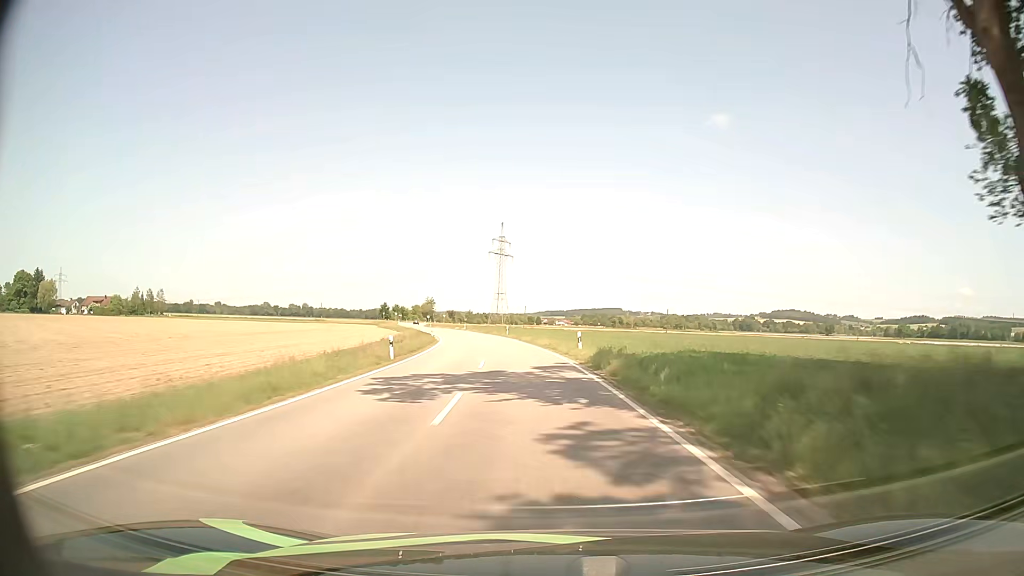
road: tertiary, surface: asphalt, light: Day
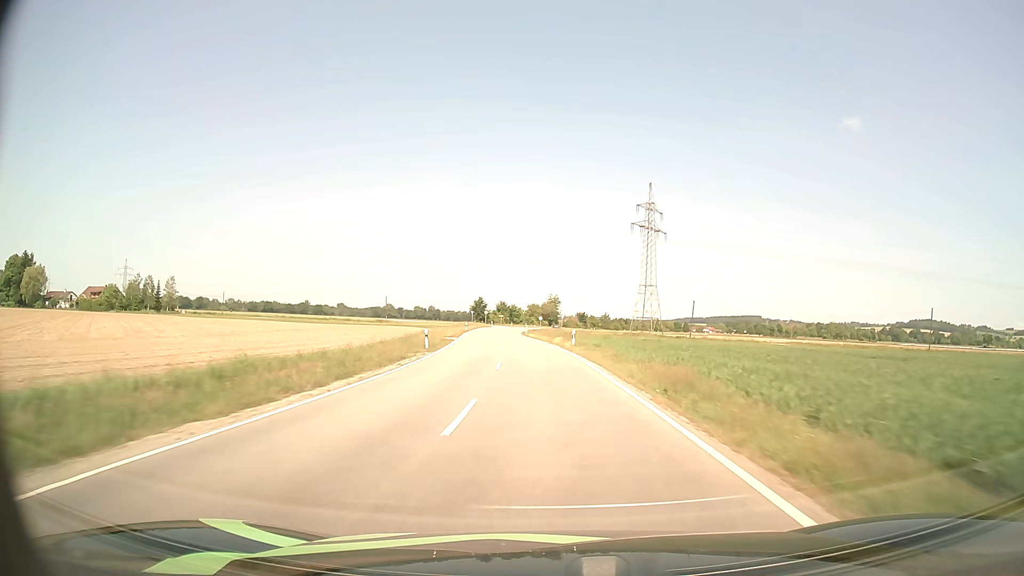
(-7.7, +73.5) m; -12°
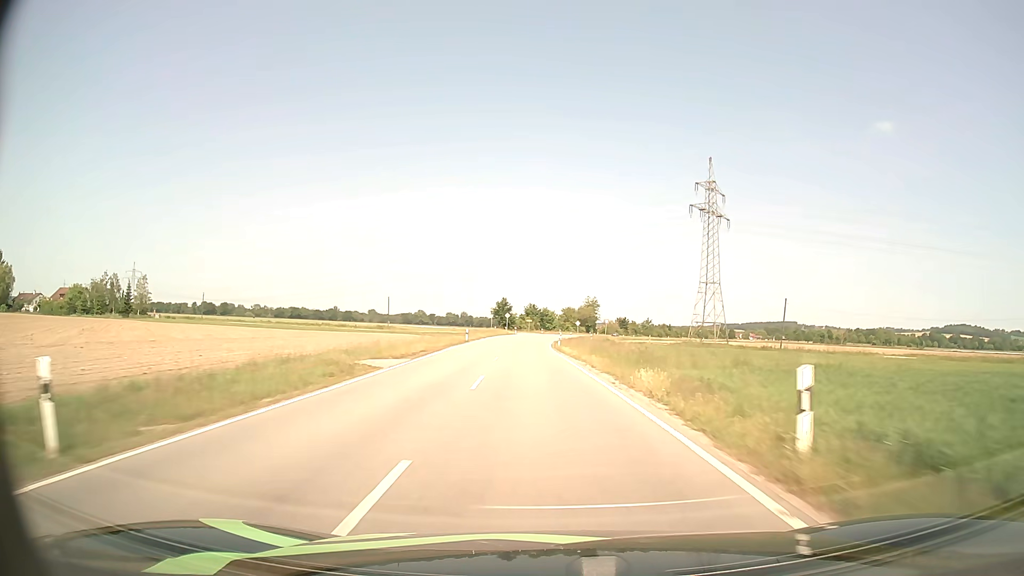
(-0.8, +29.9) m; -3°
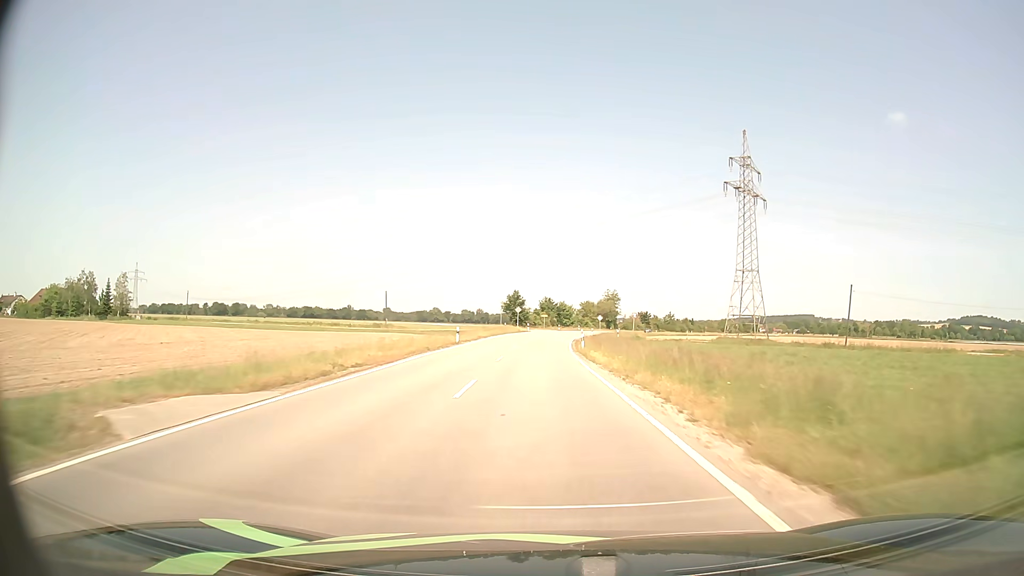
(-0.2, +14.7) m; -1°
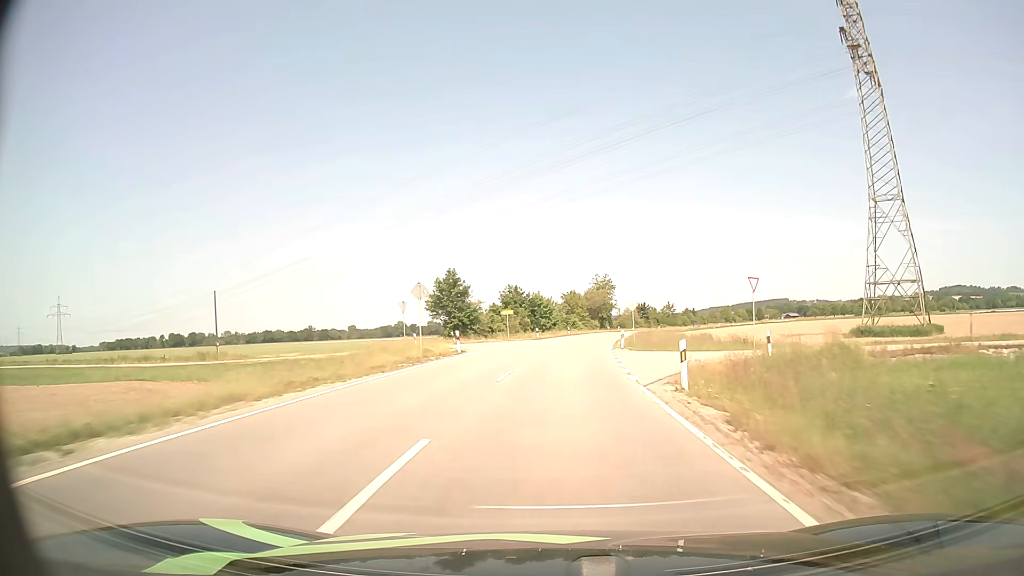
(-0.2, +56.9) m; +2°
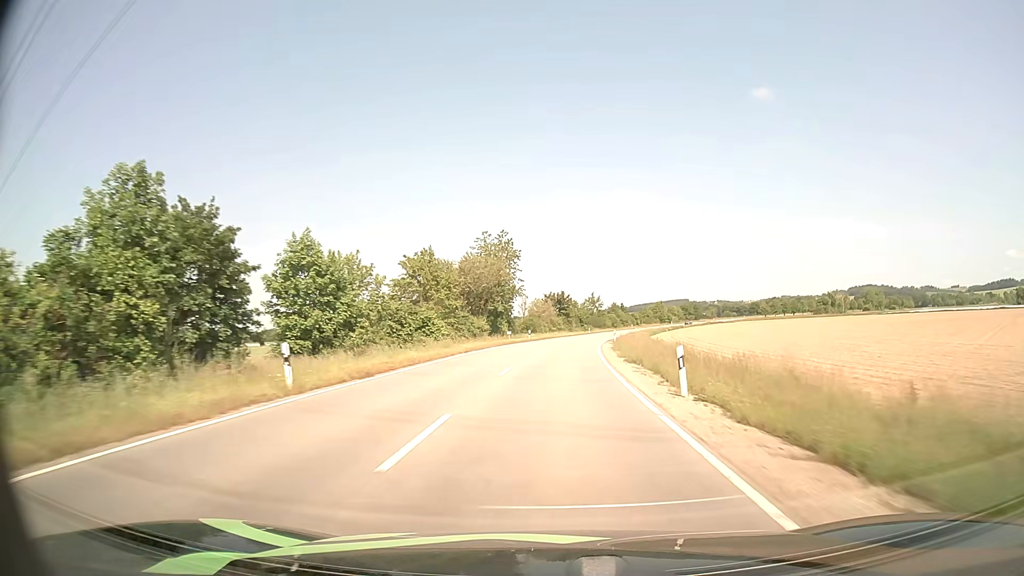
(+5.5, +70.3) m; +9°
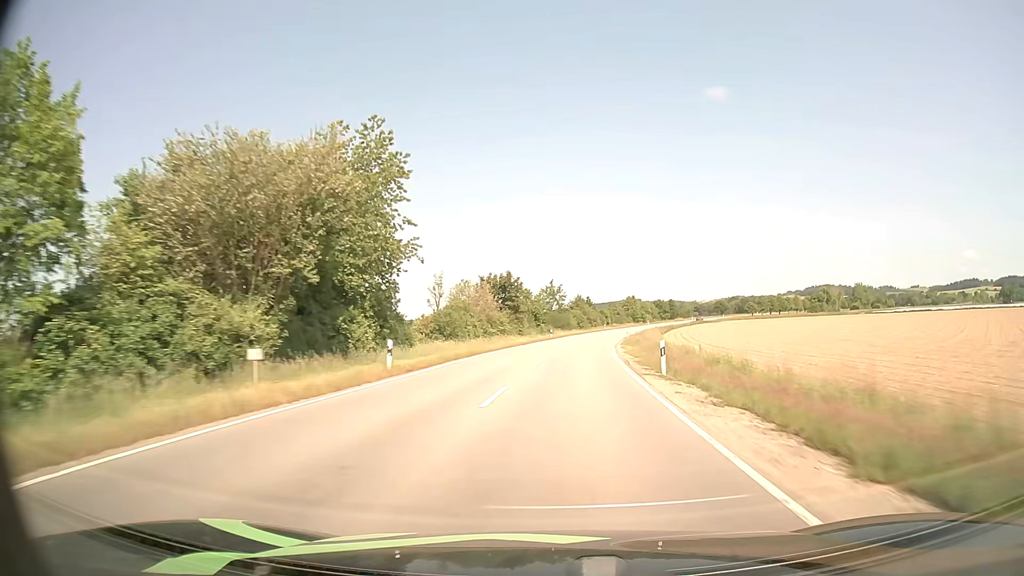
(+1.4, +43.8) m; +4°
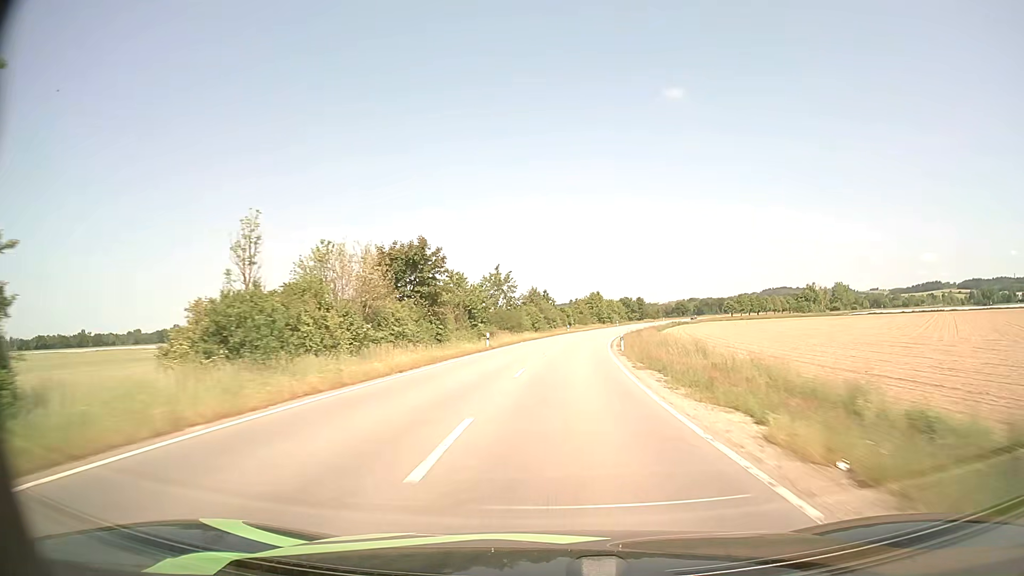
(+1.1, +30.0) m; +4°
(0, +10) (0, +20) (+1, +30) (+2, +40) (+2, +50) (+3, +60) (+5, +70) (+6, +80) (+8, +90) (+10, +99) m
